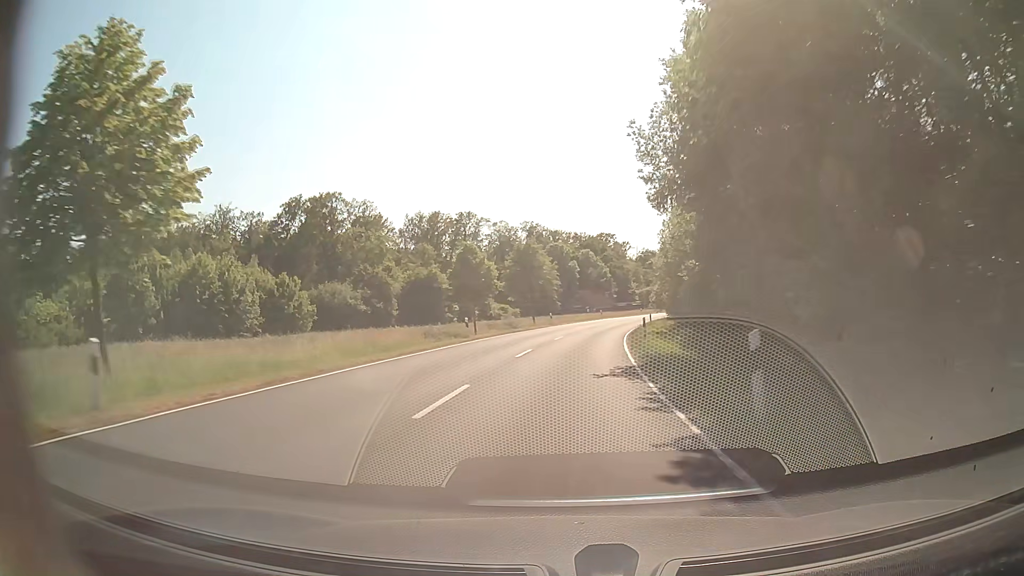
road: secondary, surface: asphalt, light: Day
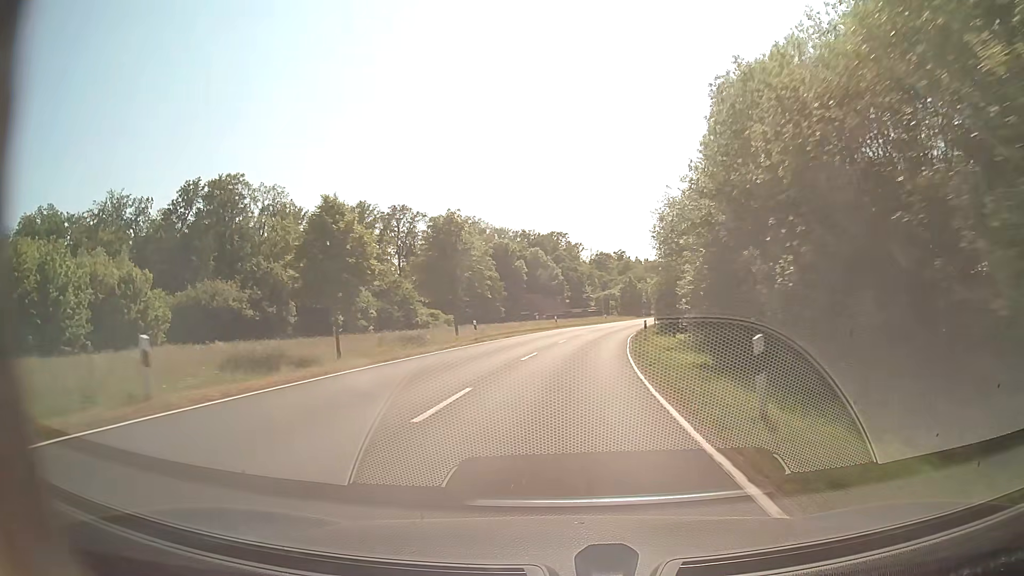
(+1.0, +24.2) m; +4°
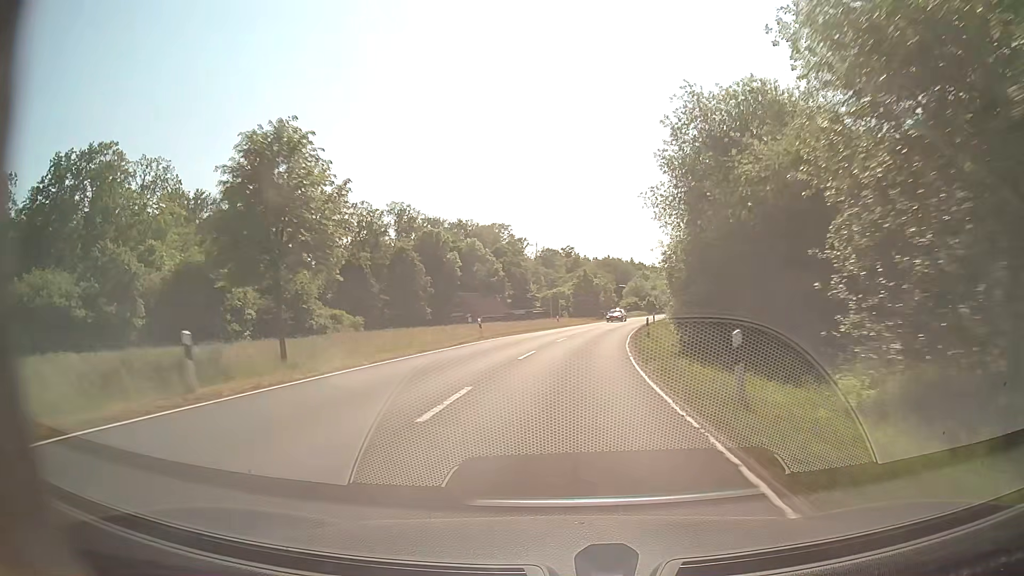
(+1.0, +24.2) m; +5°
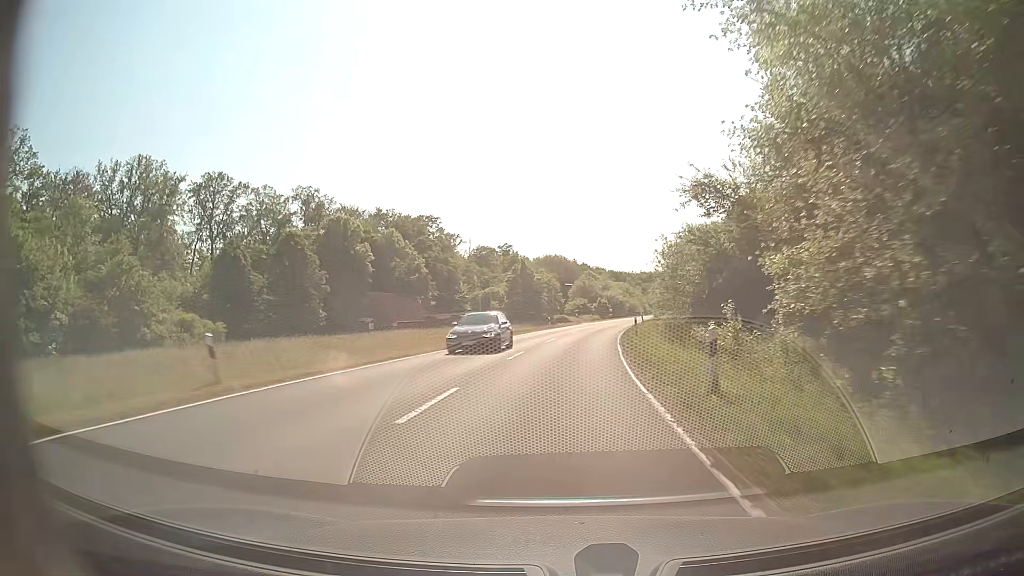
(+1.1, +24.0) m; +5°
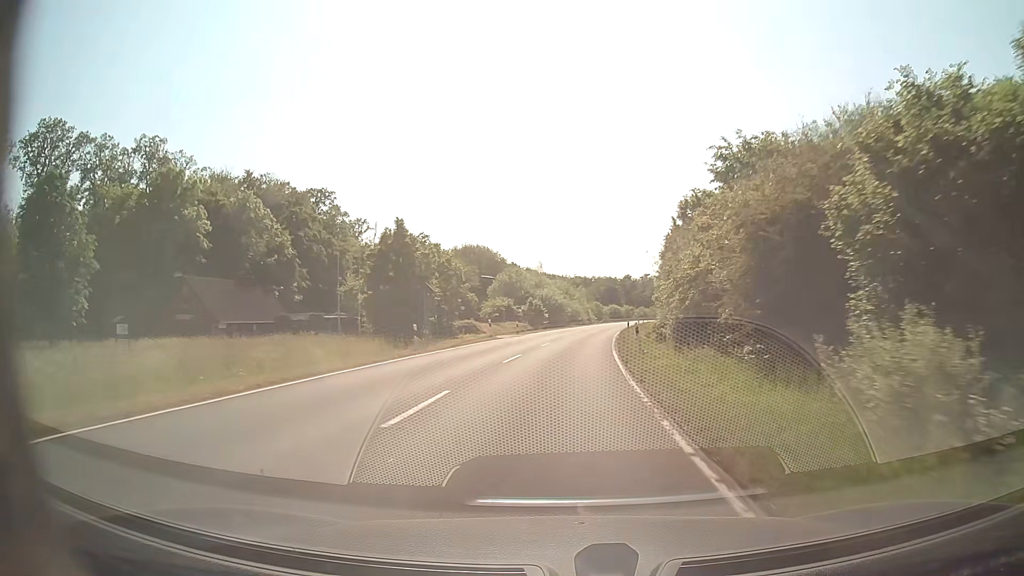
(+2.0, +36.0) m; +6°
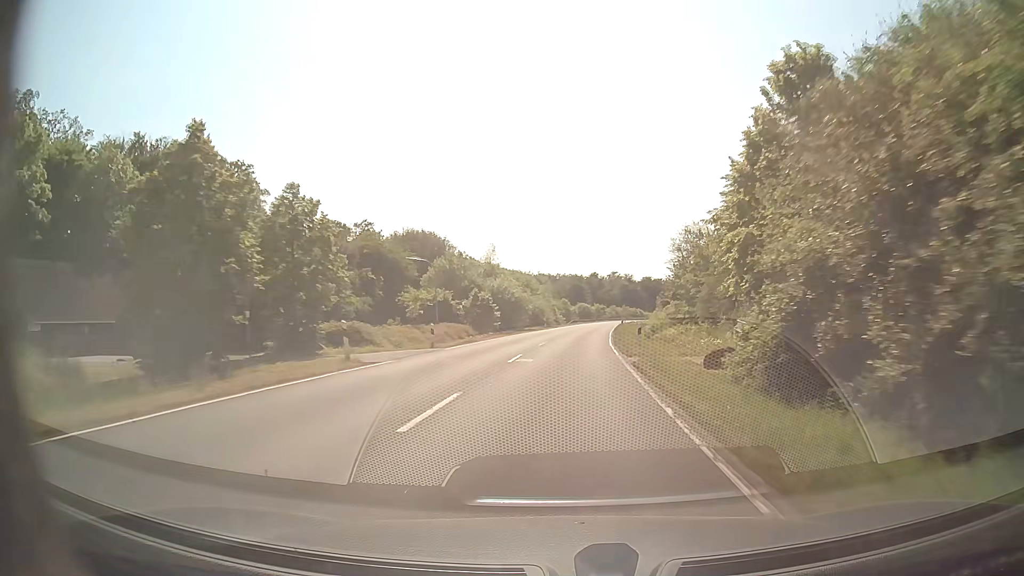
(+0.7, +24.3) m; +3°
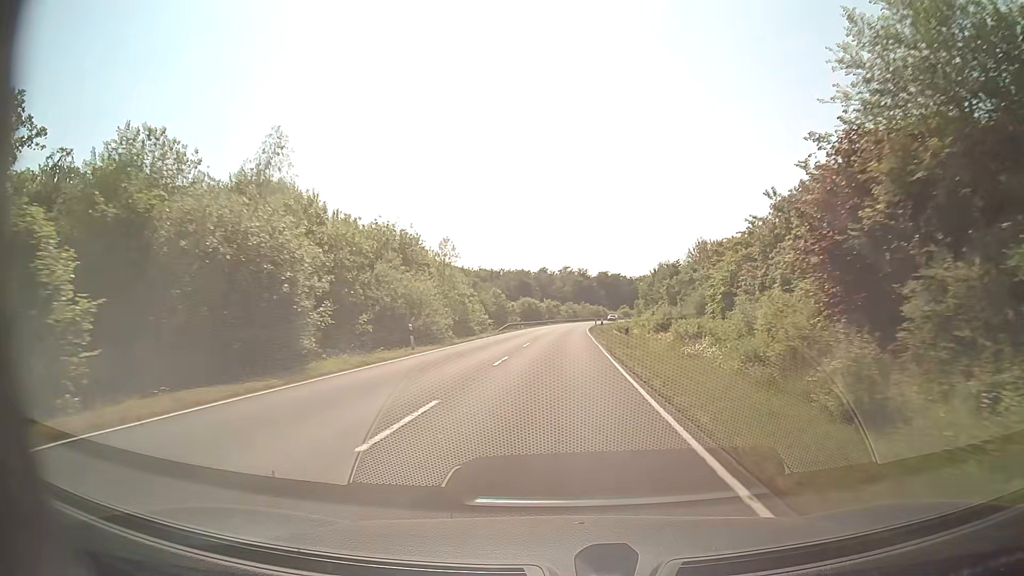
(+2.5, +49.3) m; +5°
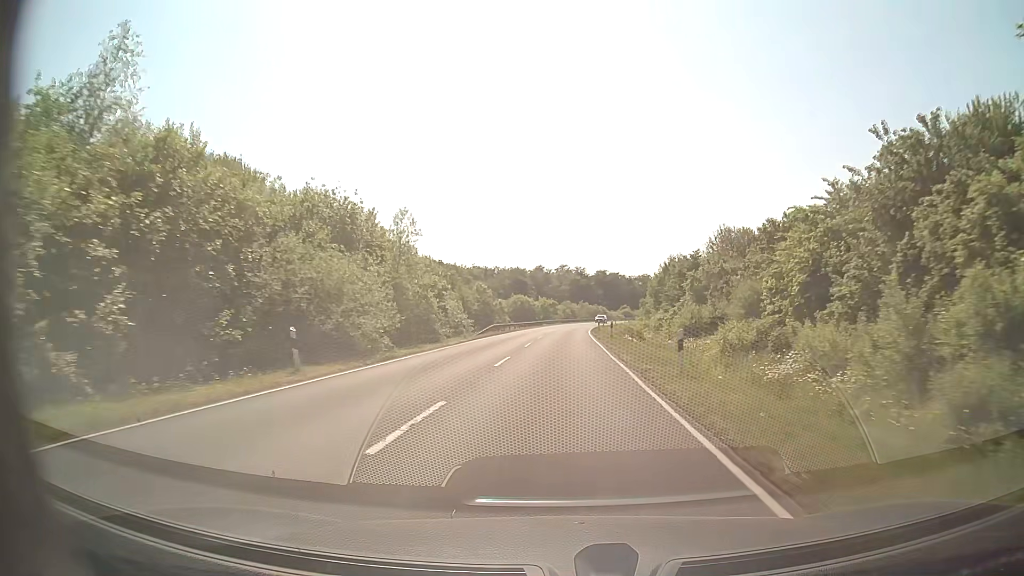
(0.0, +12.4) m; 0°
(0, +10) (0, +20) (0, +30) (+1, +40) (+1, +50) (+1, +60) (+2, +70) (+2, +80) (+3, +90) (+5, +100) m
